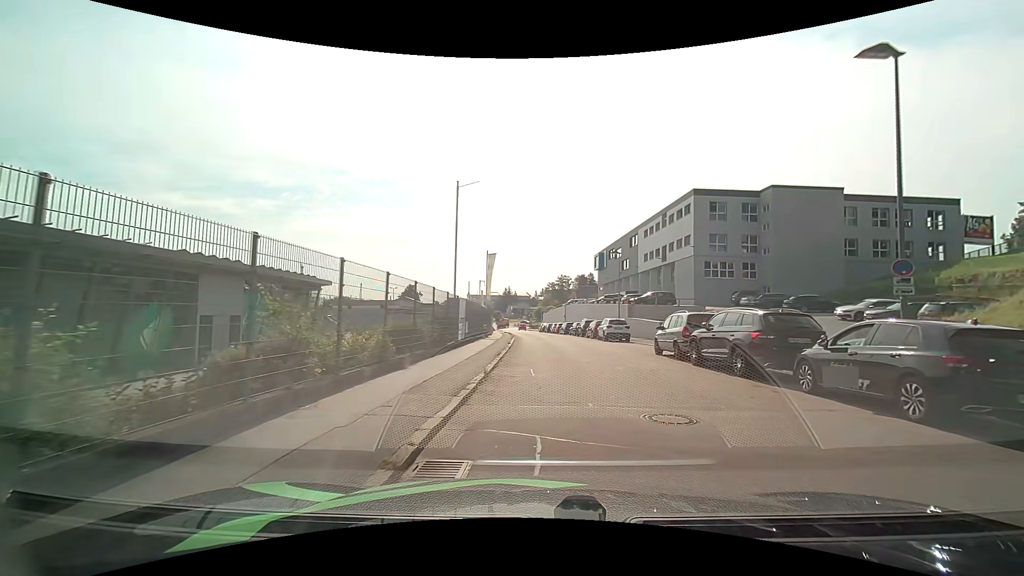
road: residential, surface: asphalt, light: Day
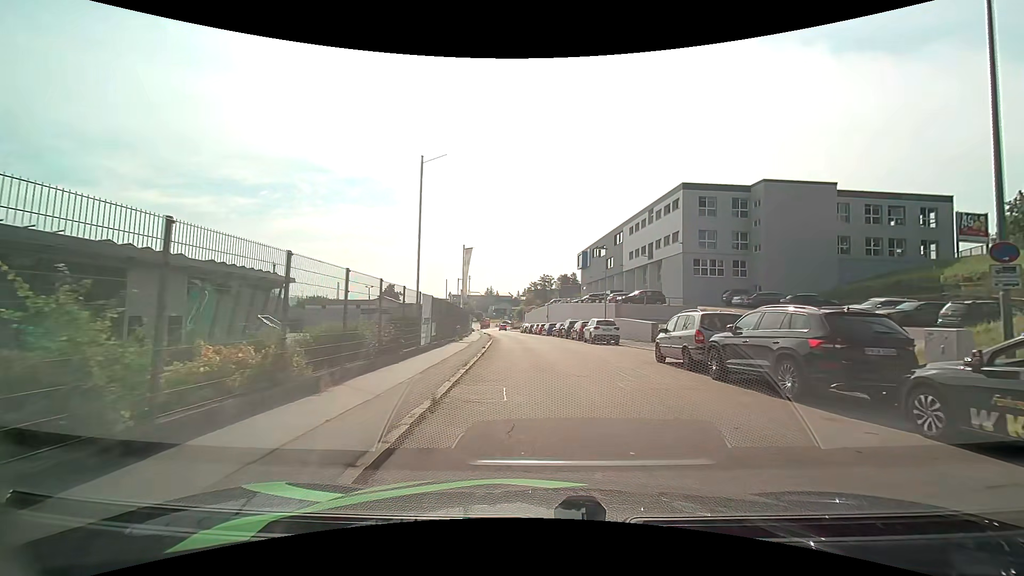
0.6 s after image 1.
(+0.1, +3.5) m; +2°
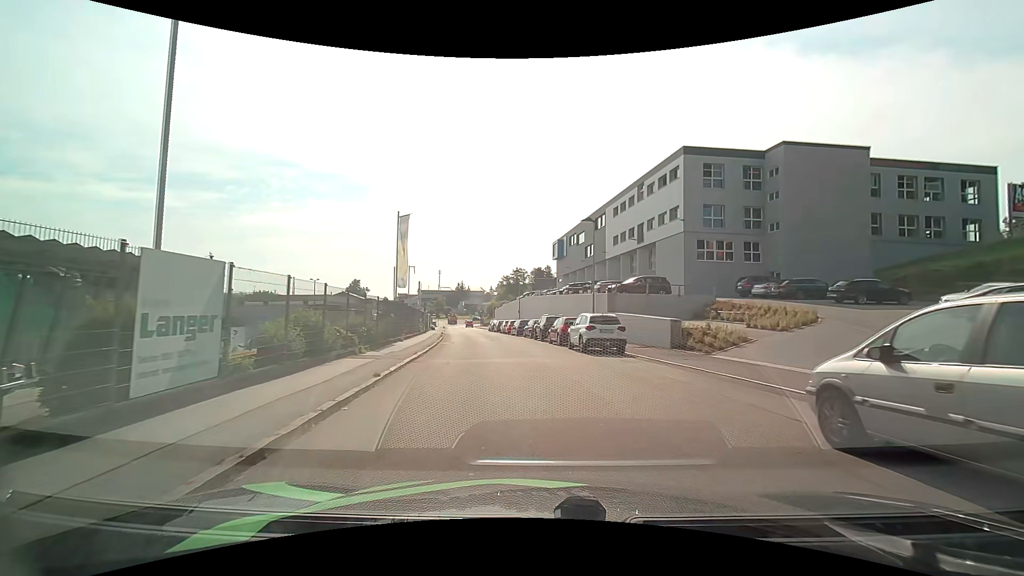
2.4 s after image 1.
(+0.5, +11.5) m; +4°
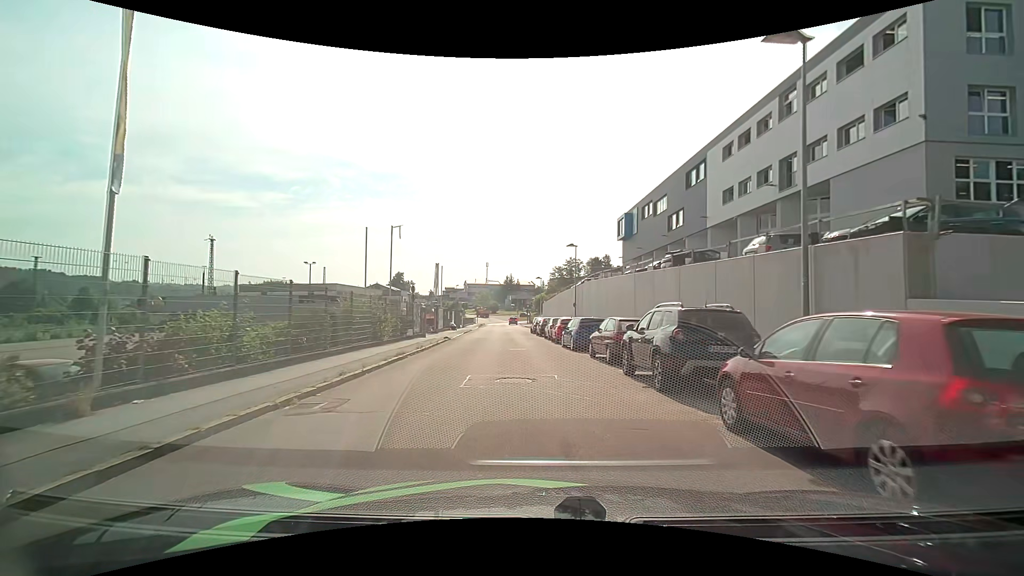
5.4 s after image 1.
(-0.9, +21.7) m; -6°
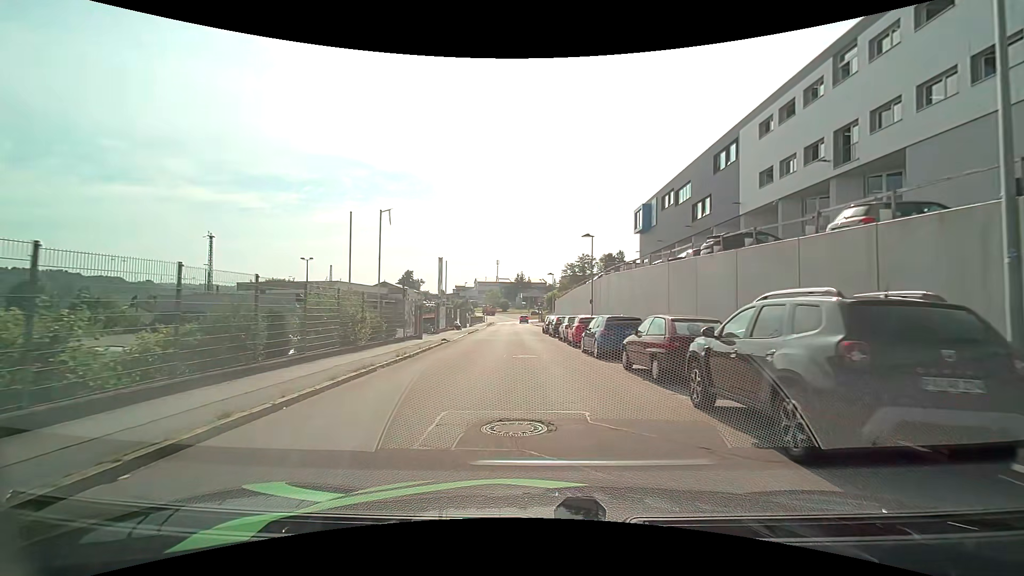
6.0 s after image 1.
(0.0, +4.5) m; -1°
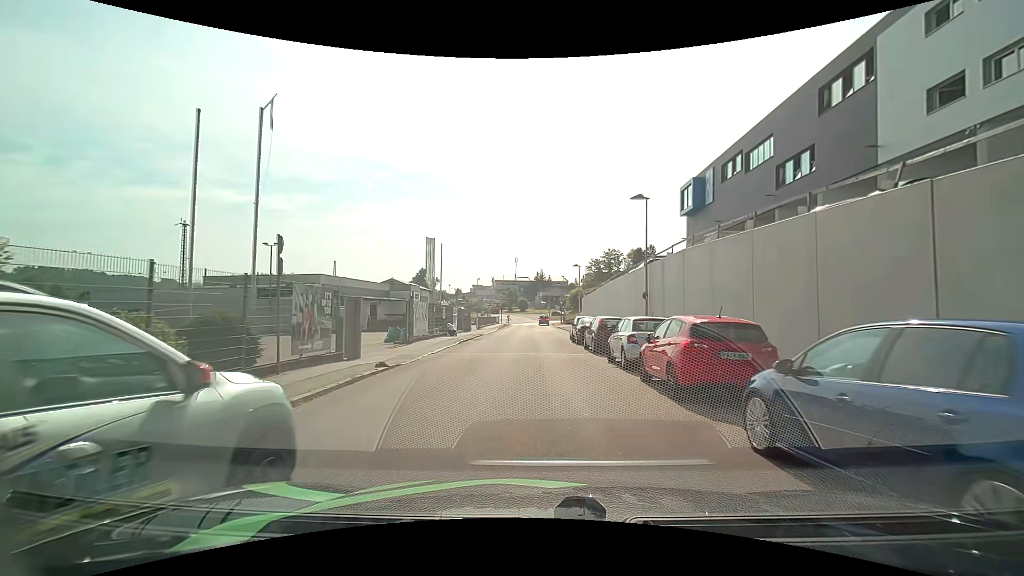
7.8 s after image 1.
(-0.3, +13.7) m; -2°
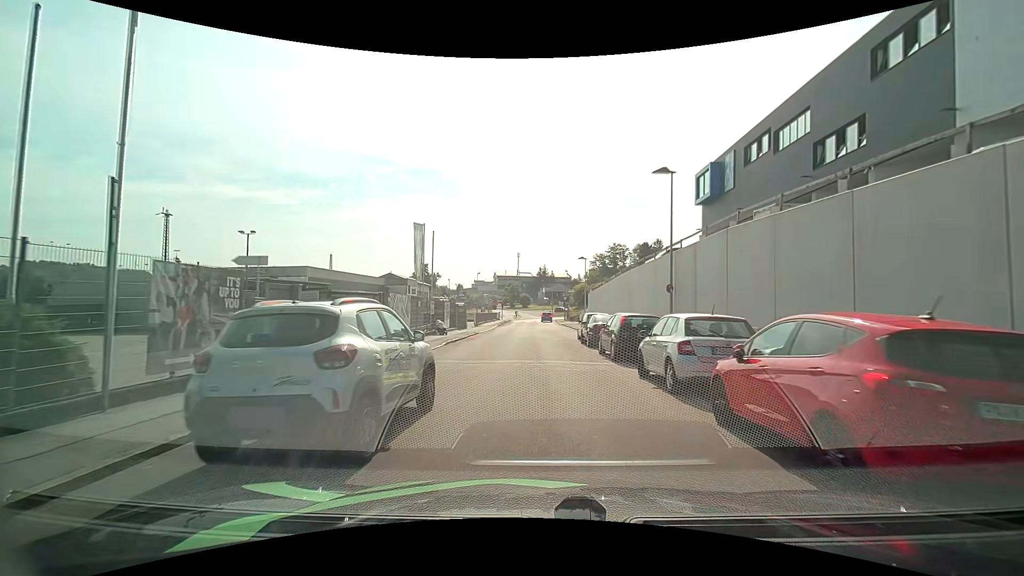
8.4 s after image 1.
(0.0, +4.5) m; -1°
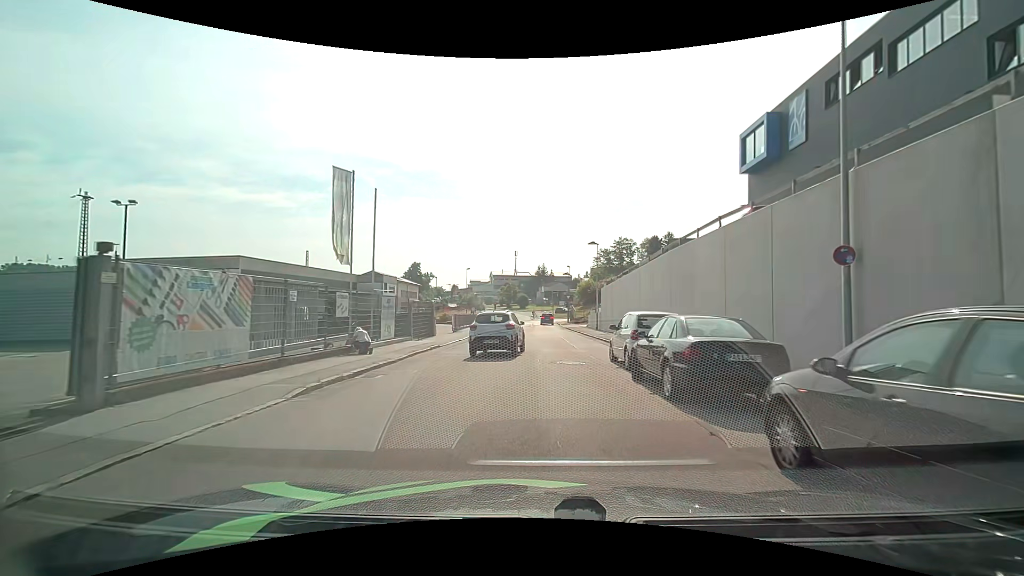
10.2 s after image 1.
(+0.1, +13.3) m; +1°
(0, +10) (0, +20) (+1, +30) (+1, +40) (0, +50) (0, +60) (0, +70) (0, +80) (-2, +90) (-8, +97) m
